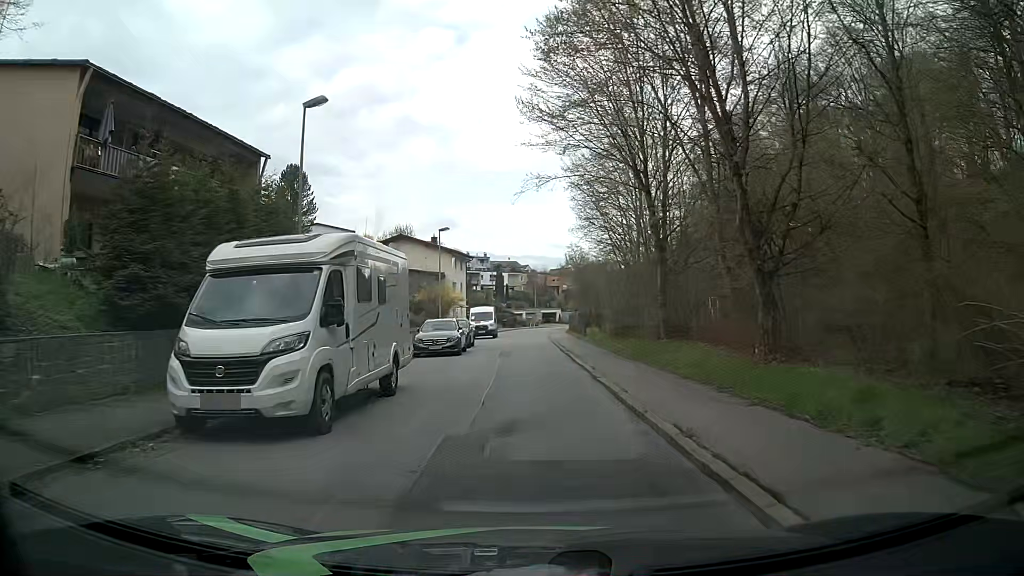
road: residential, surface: asphalt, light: Day
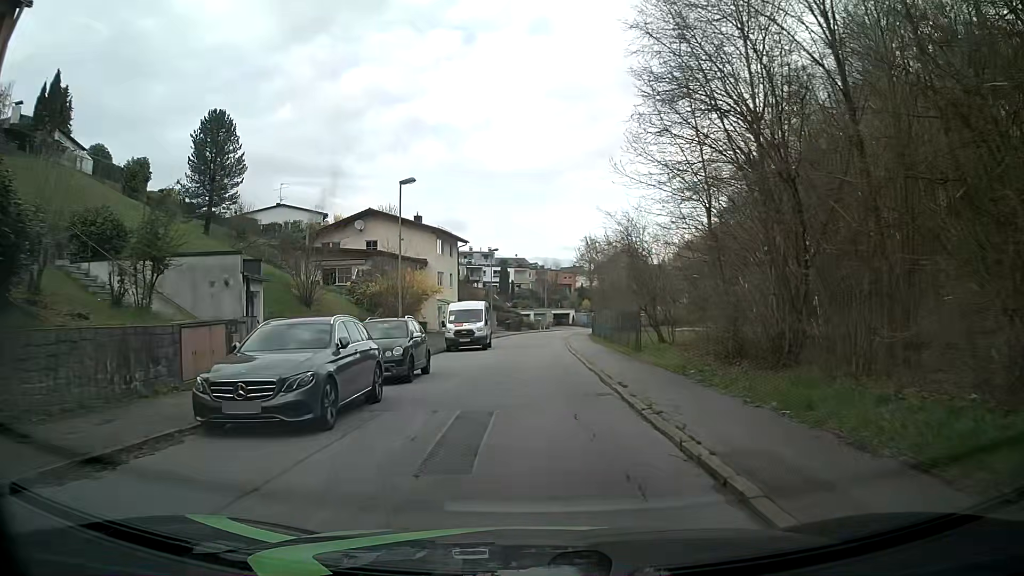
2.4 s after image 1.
(-0.4, +18.1) m; -2°
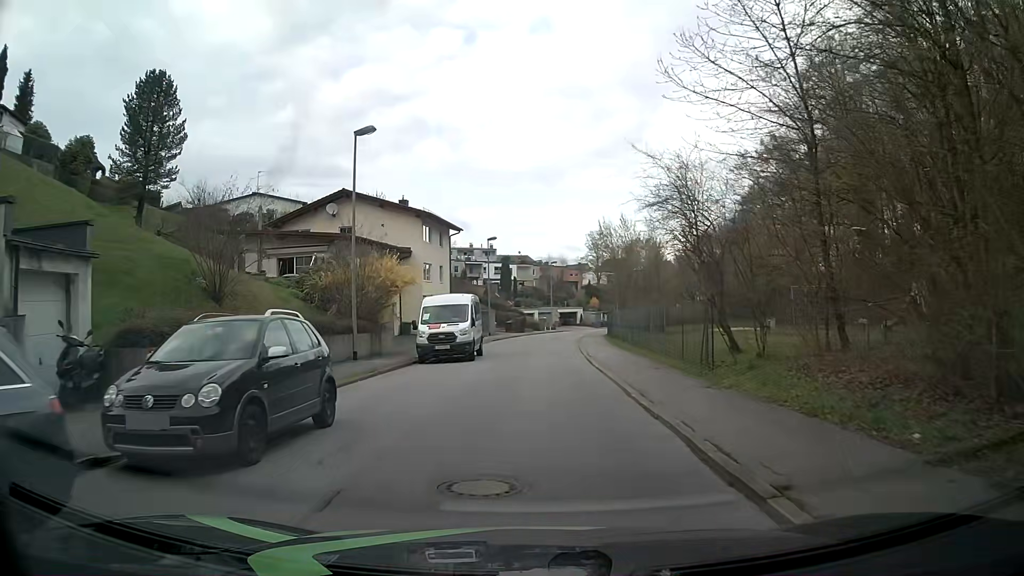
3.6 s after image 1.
(+0.1, +9.0) m; +1°
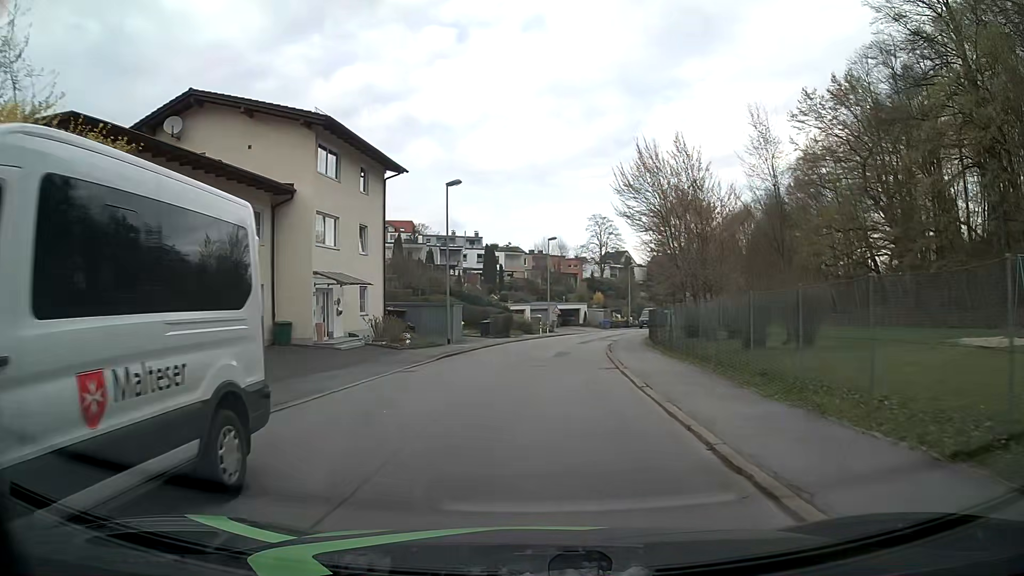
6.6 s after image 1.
(0.0, +22.6) m; 0°
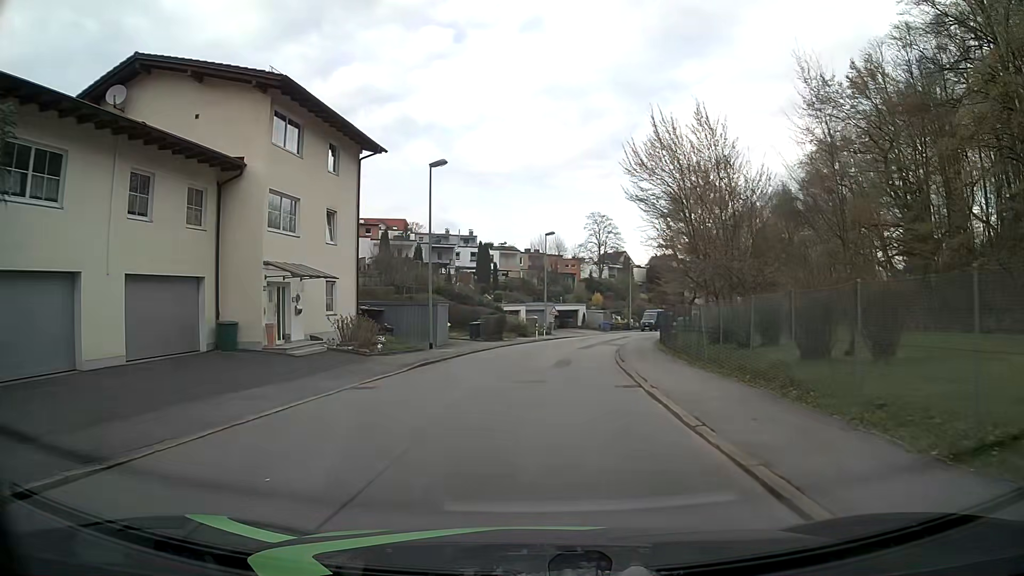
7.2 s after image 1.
(0.0, +4.5) m; +1°
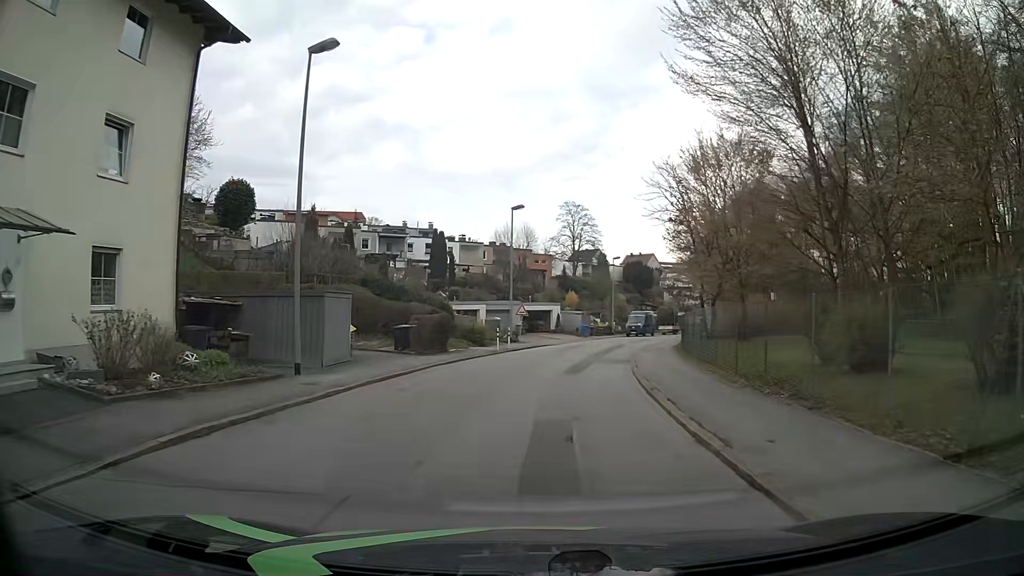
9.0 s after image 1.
(+0.2, +13.5) m; +3°
